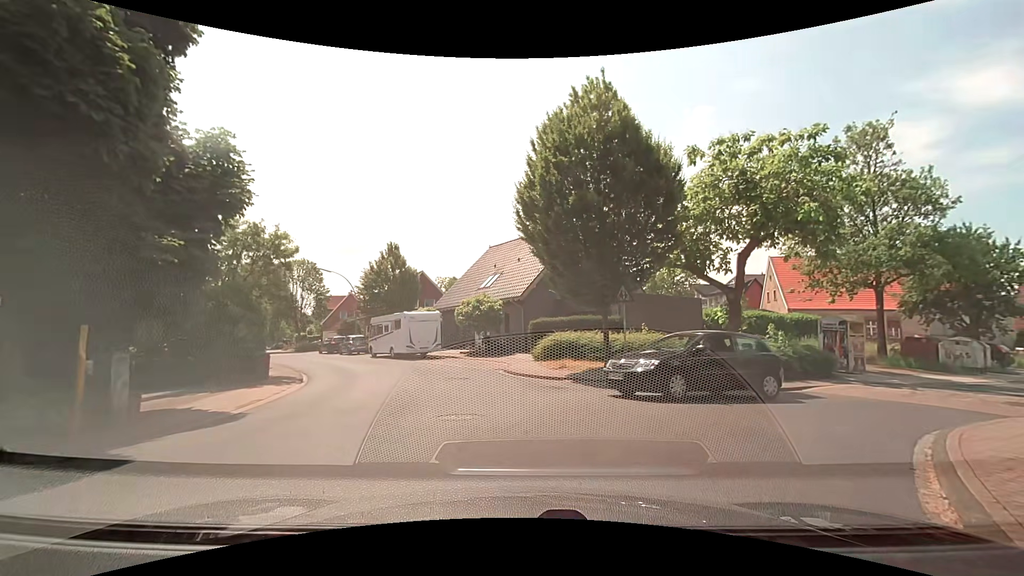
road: residential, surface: asphalt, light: Day
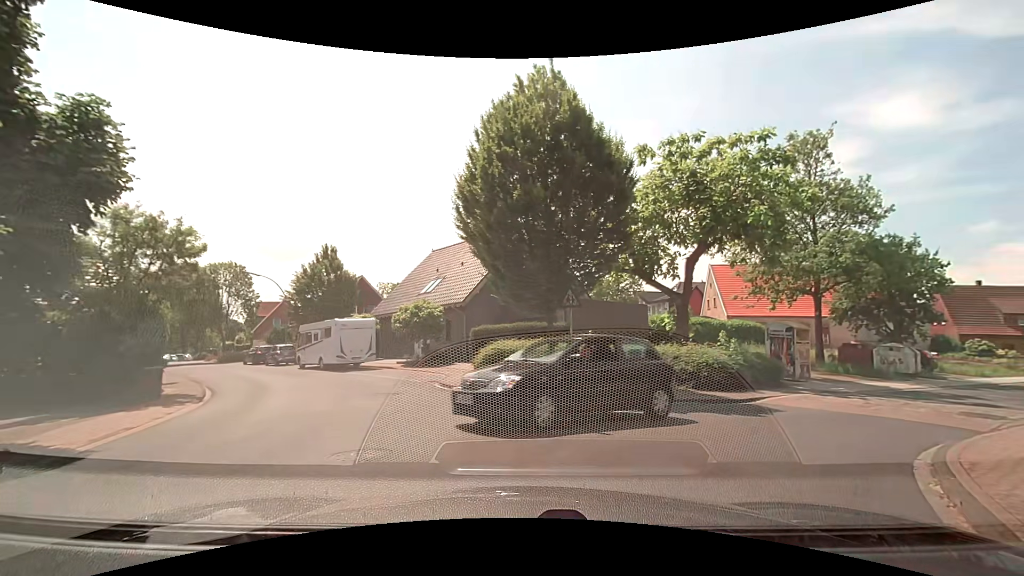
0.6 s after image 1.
(+0.1, +1.7) m; +6°
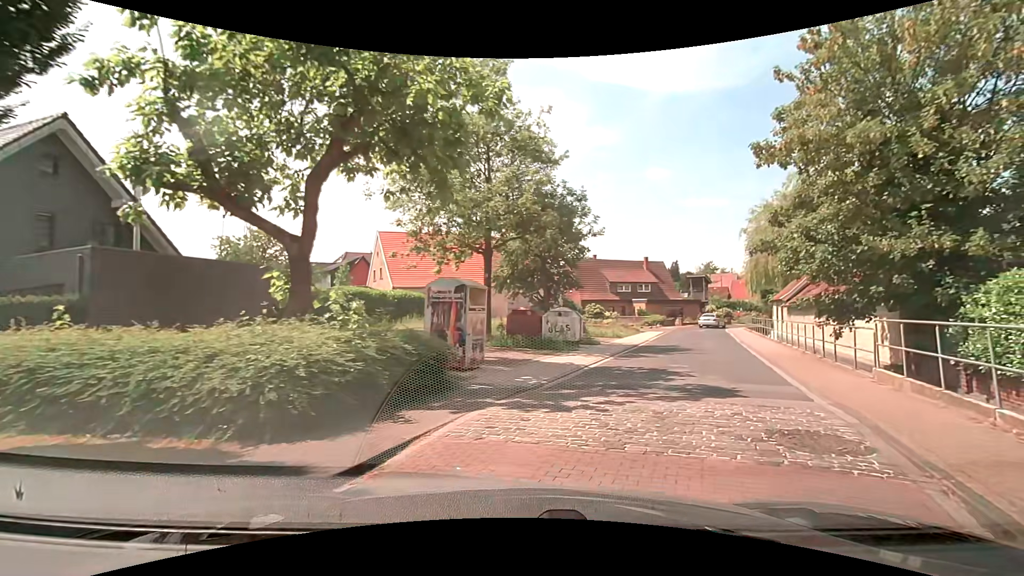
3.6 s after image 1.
(+3.3, +9.4) m; +35°
